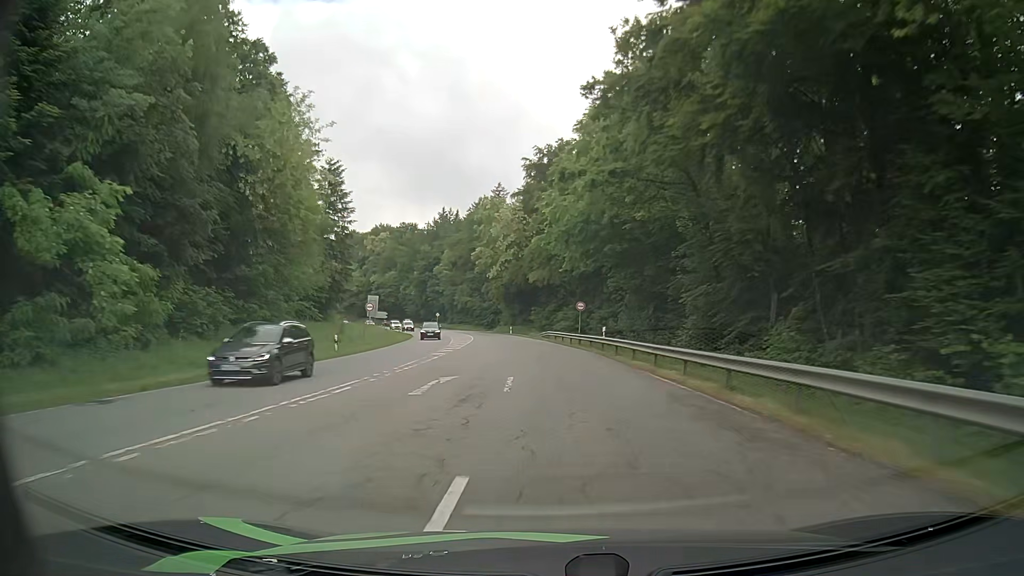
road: secondary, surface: asphalt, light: Day
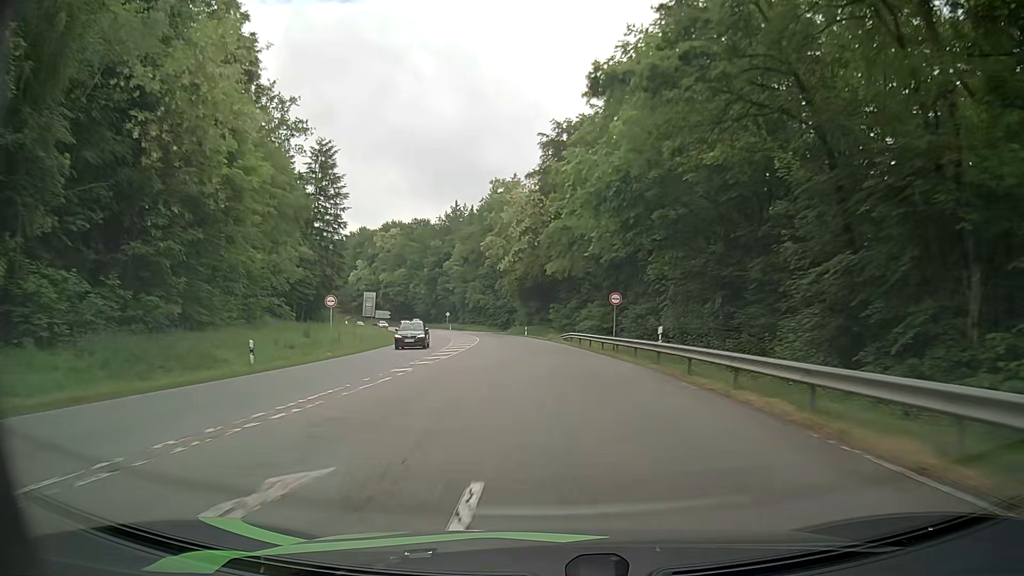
(-0.1, +12.1) m; -1°
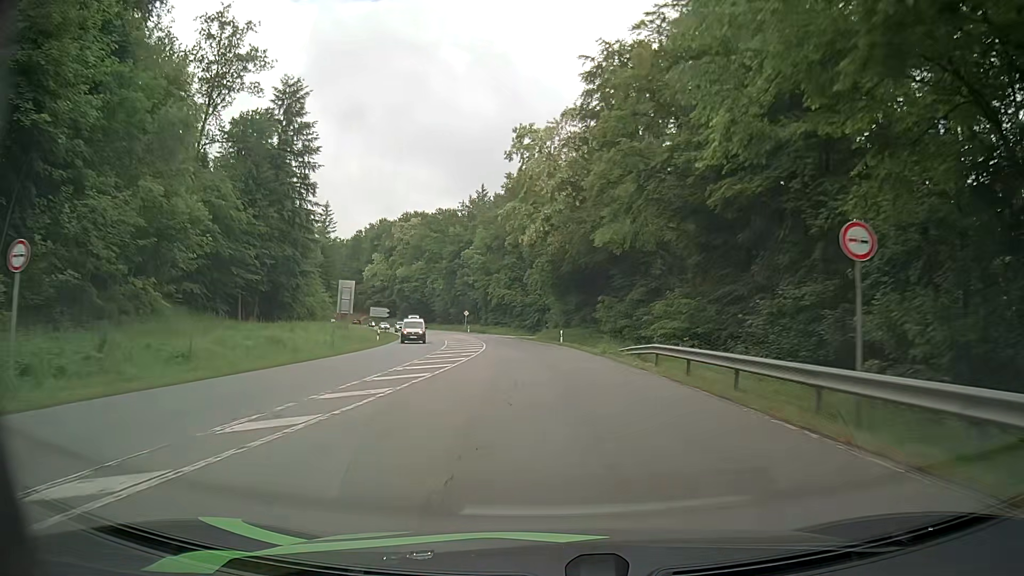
(-0.6, +24.3) m; -3°
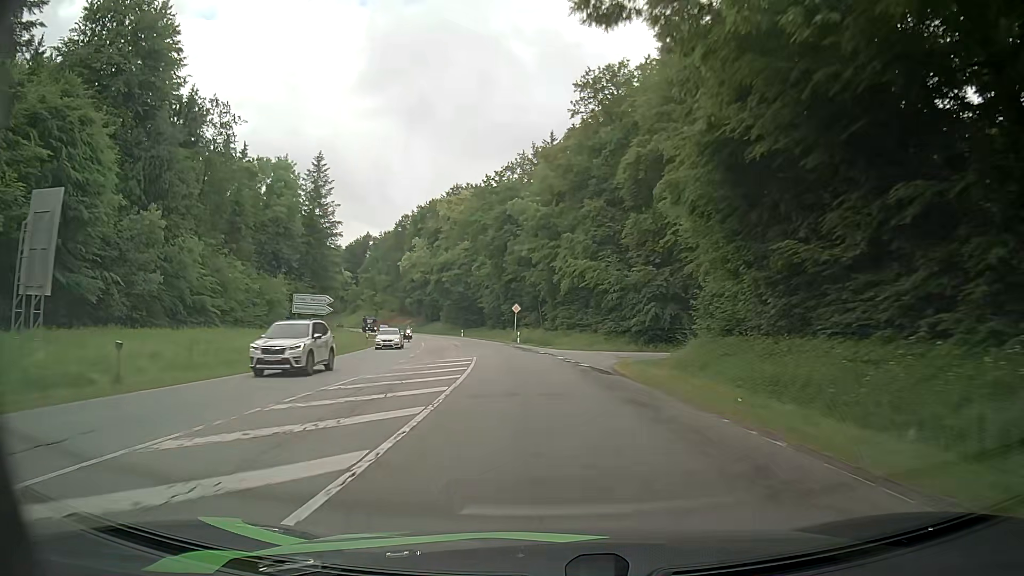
(-2.7, +48.7) m; -7°
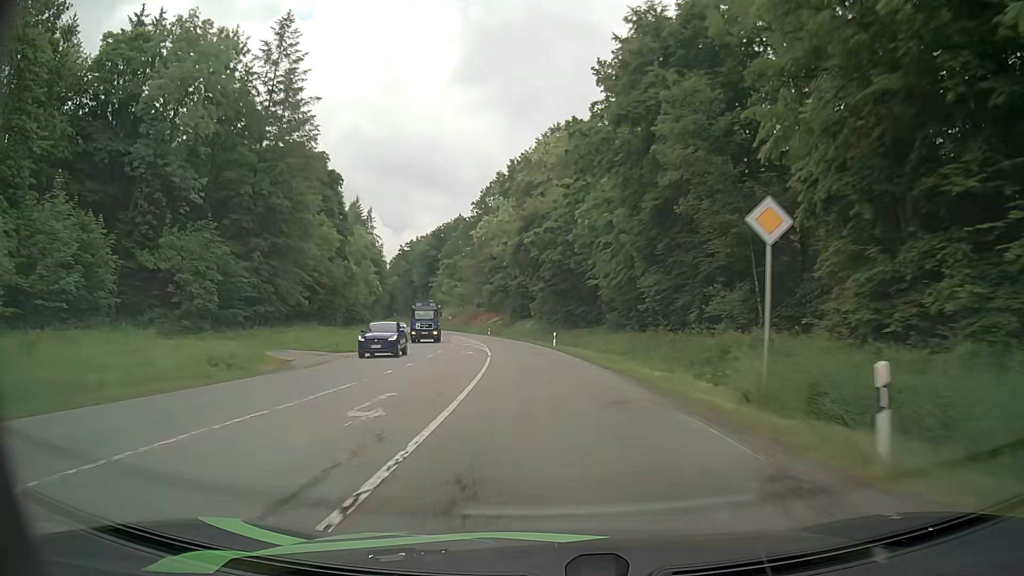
(-4.6, +49.1) m; -11°
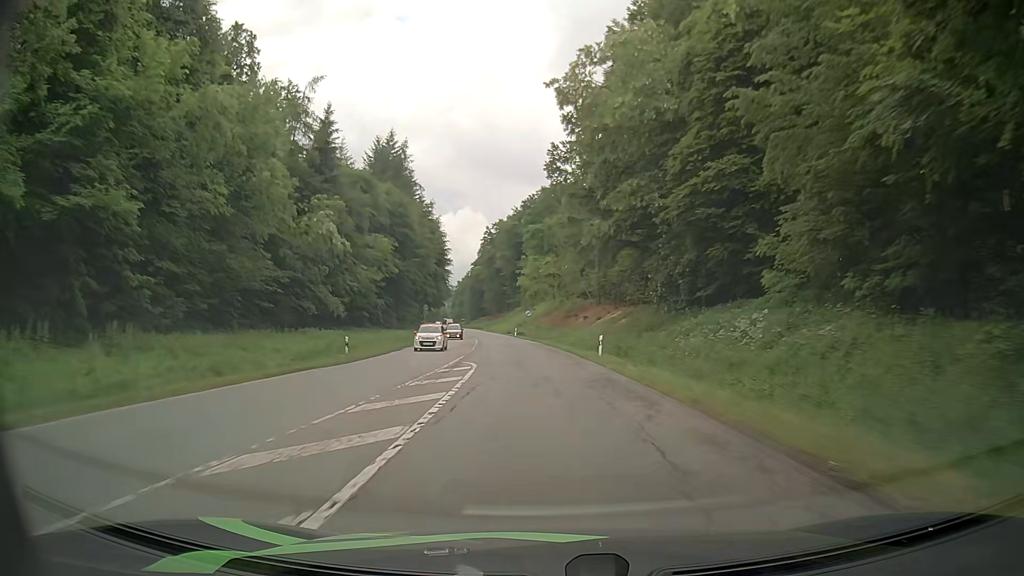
(-5.0, +63.2) m; -9°
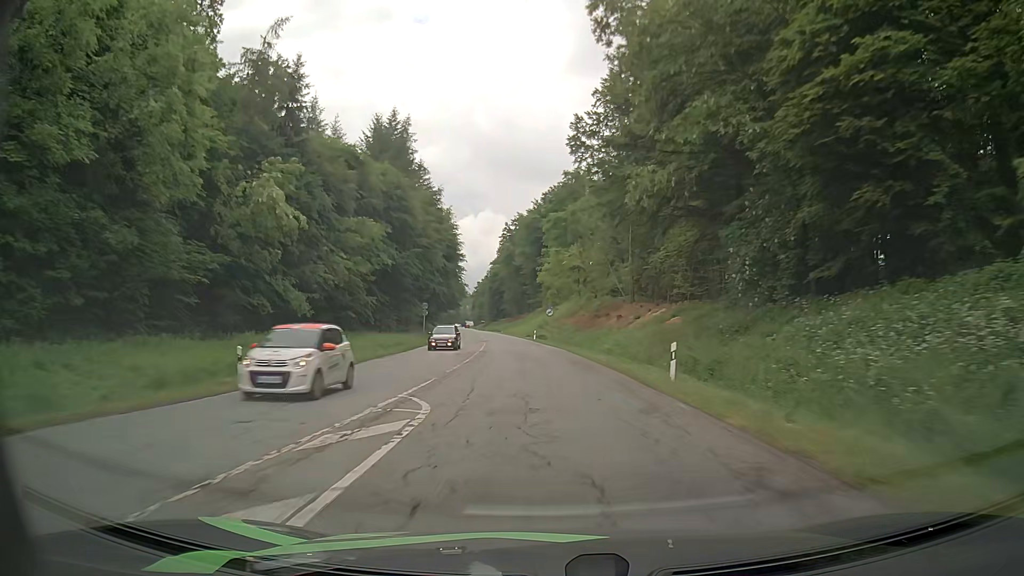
(-0.3, +13.0) m; -2°
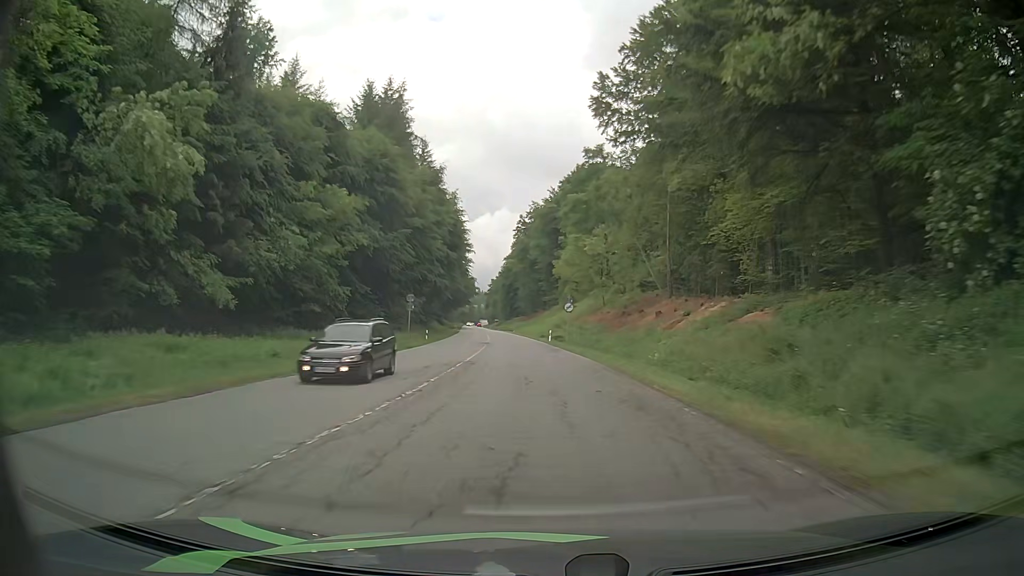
(-0.2, +13.2) m; -2°
(0, +10) (0, +20) (-1, +30) (-1, +40) (-2, +50) (-3, +60) (-4, +70) (-4, +80) (-5, +90) (-6, +100) m
